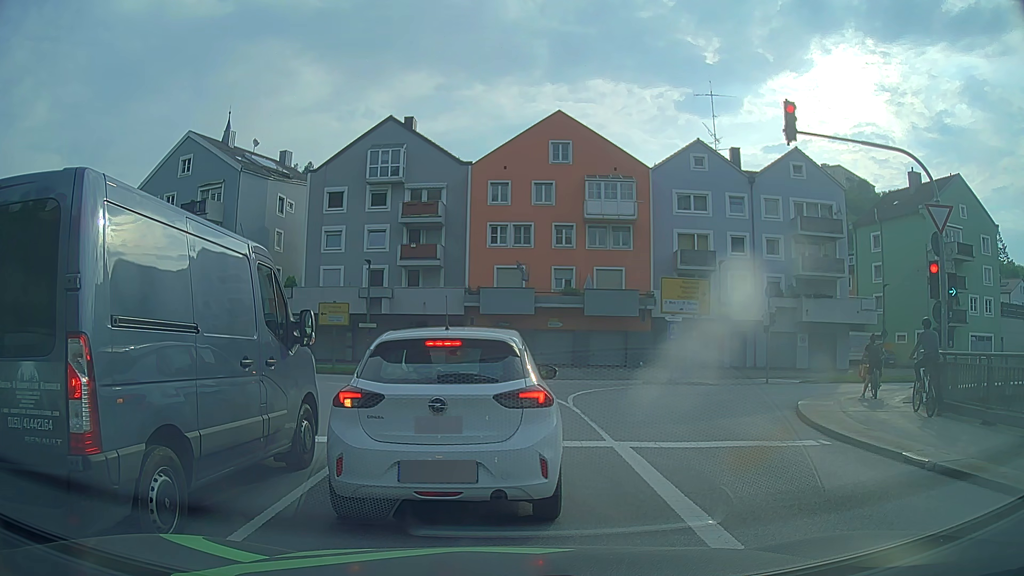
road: primary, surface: asphalt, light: Day
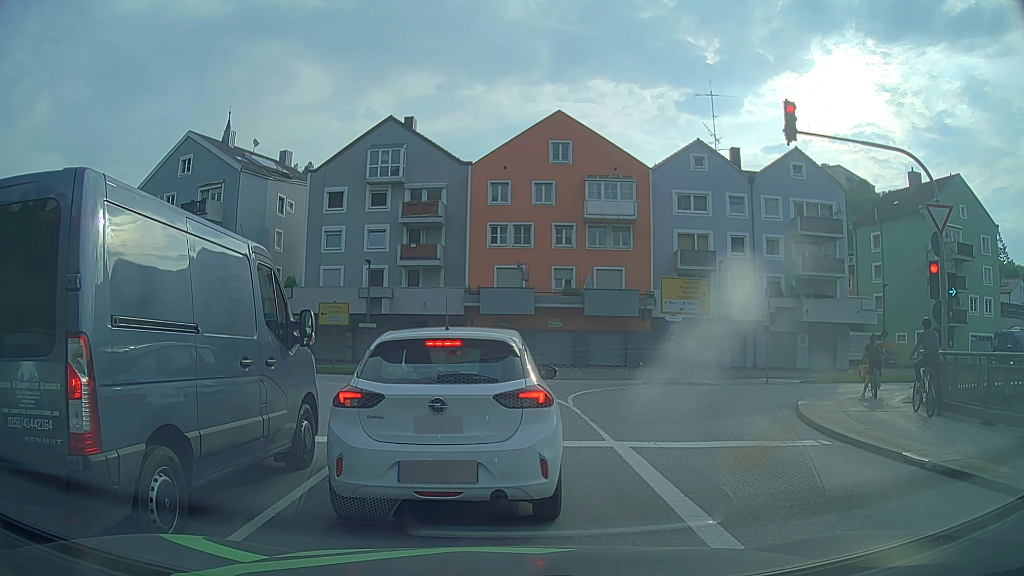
(0.0, 0.0) m; 0°
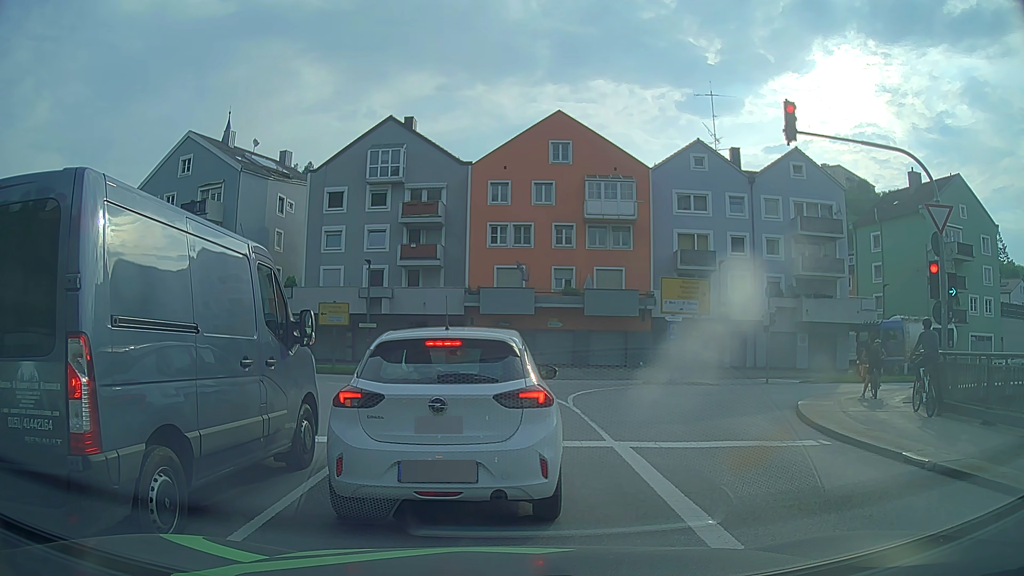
(0.0, 0.0) m; 0°
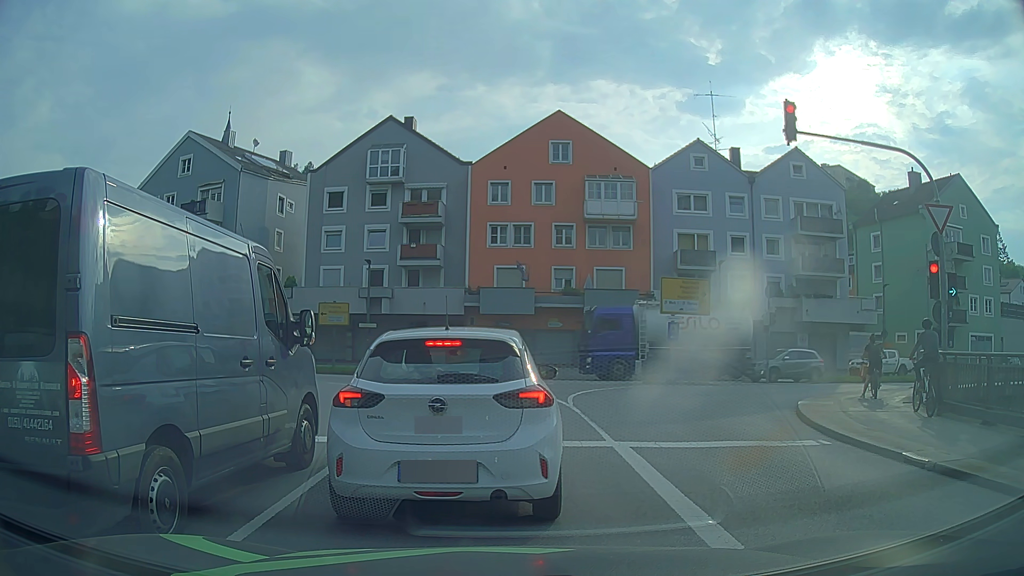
(0.0, 0.0) m; 0°
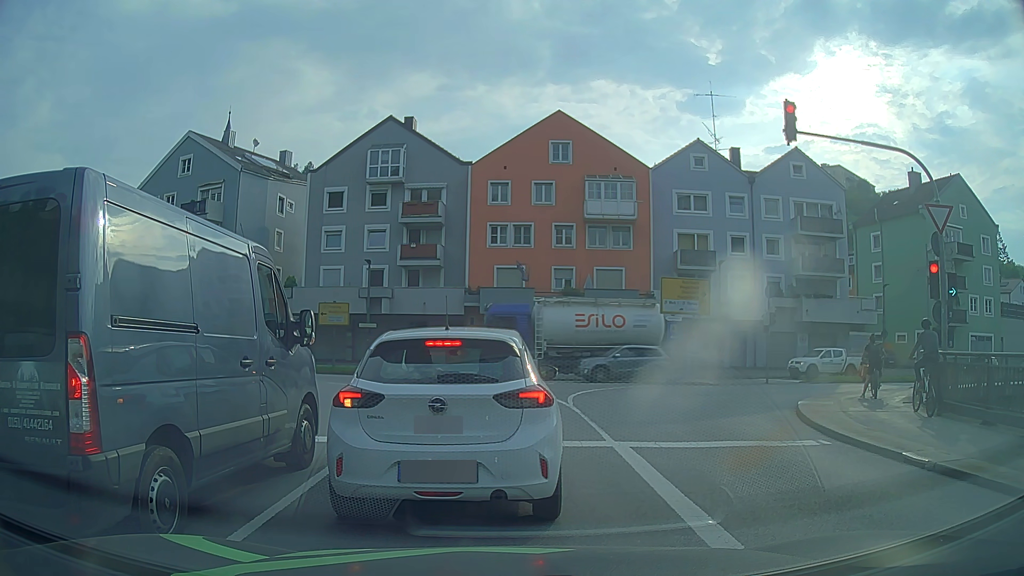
(0.0, 0.0) m; 0°
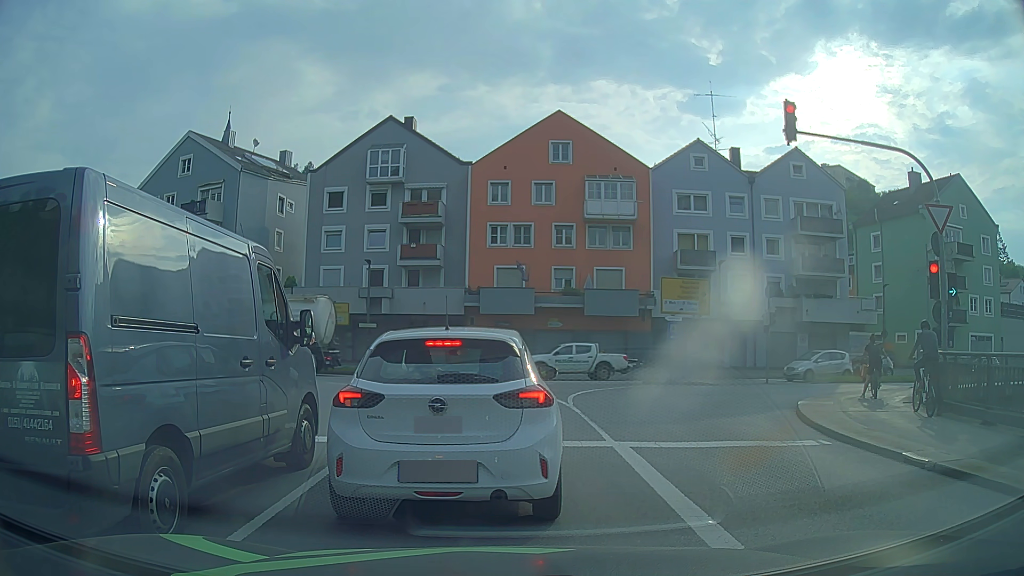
(0.0, 0.0) m; 0°
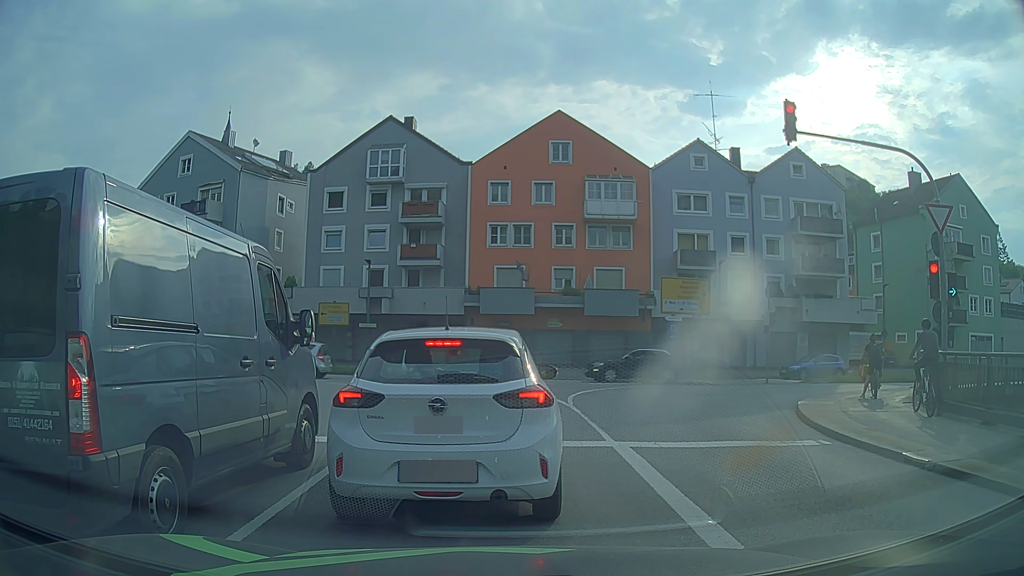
(0.0, 0.0) m; 0°
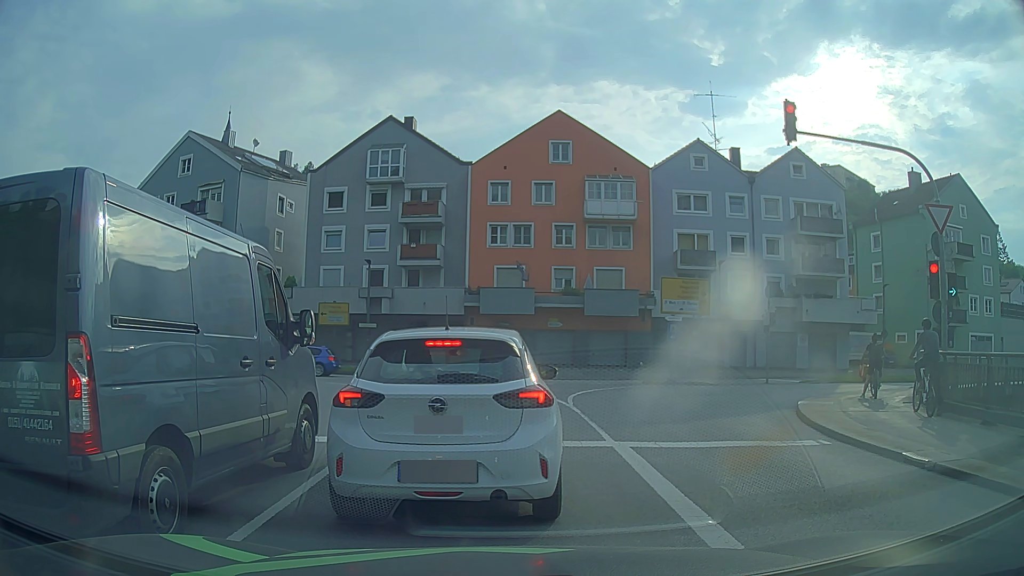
(0.0, 0.0) m; 0°
